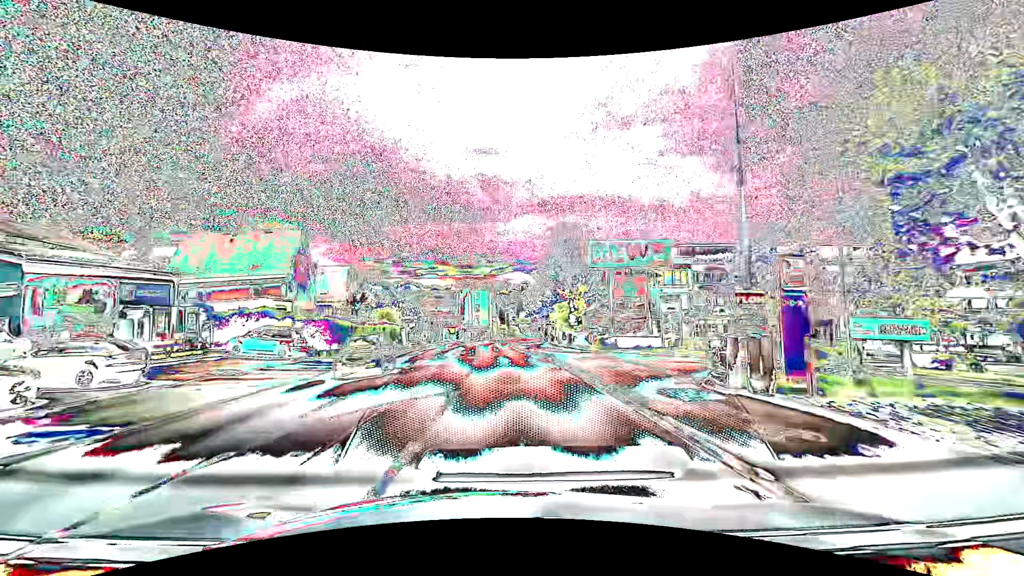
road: tertiary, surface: asphalt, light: Day
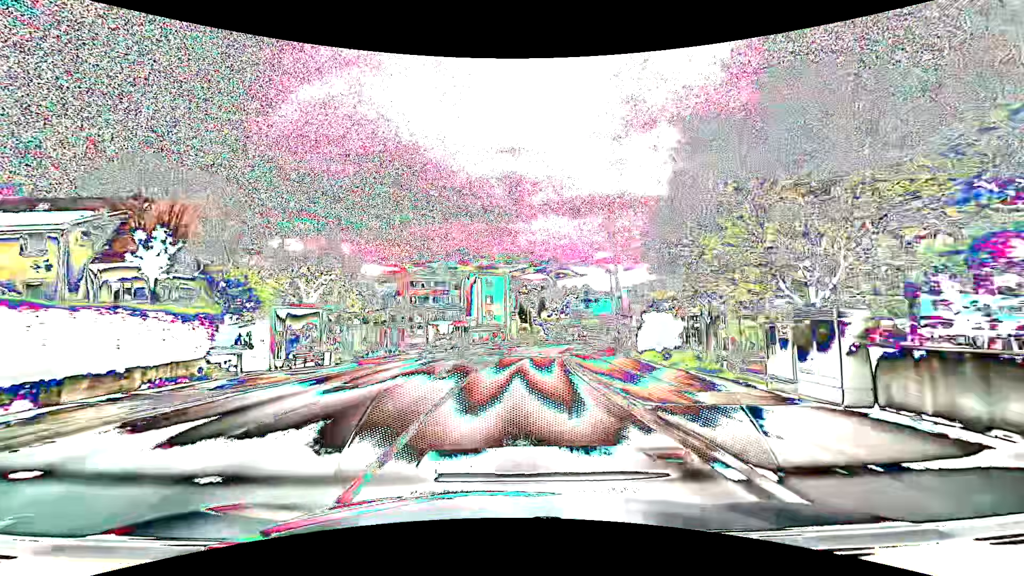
(-1.1, +38.2) m; -2°
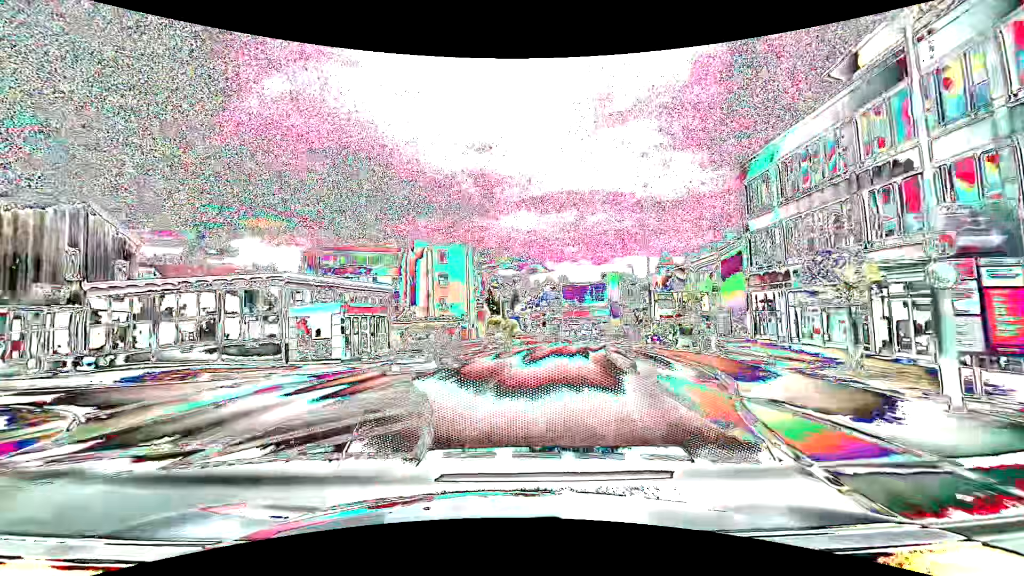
(+0.9, +30.7) m; +3°
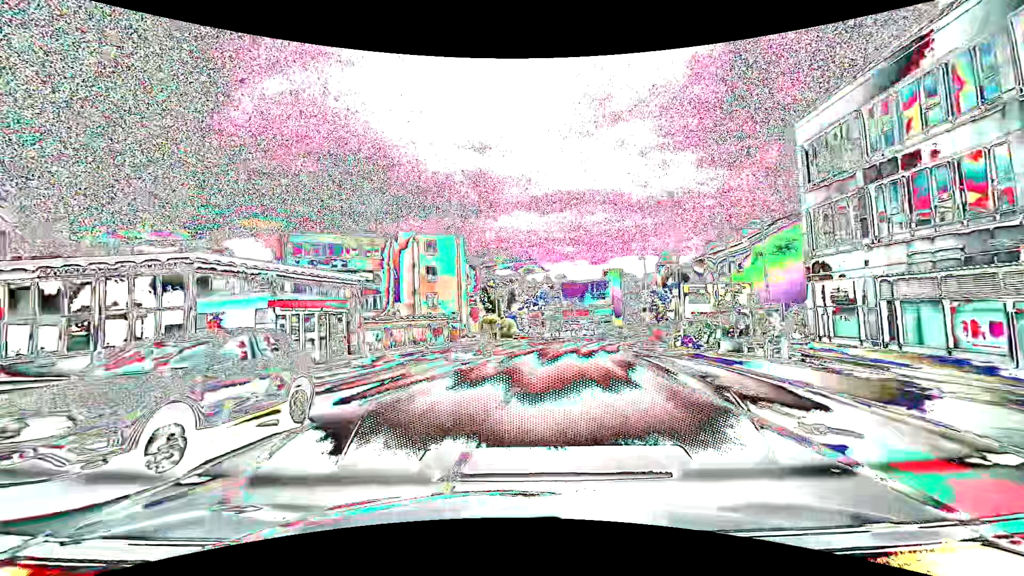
(+0.1, +7.7) m; 0°
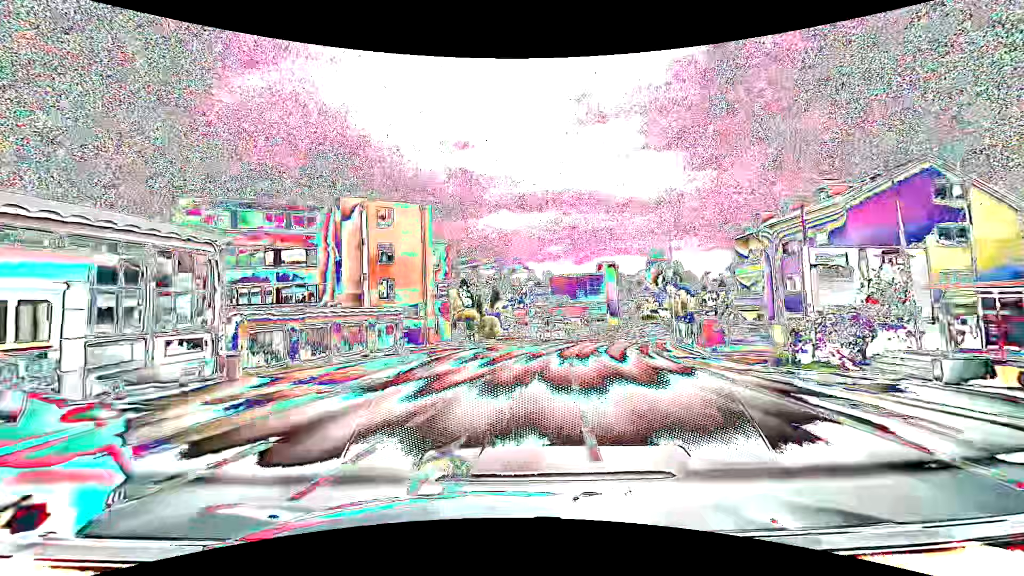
(+0.3, +15.3) m; +2°
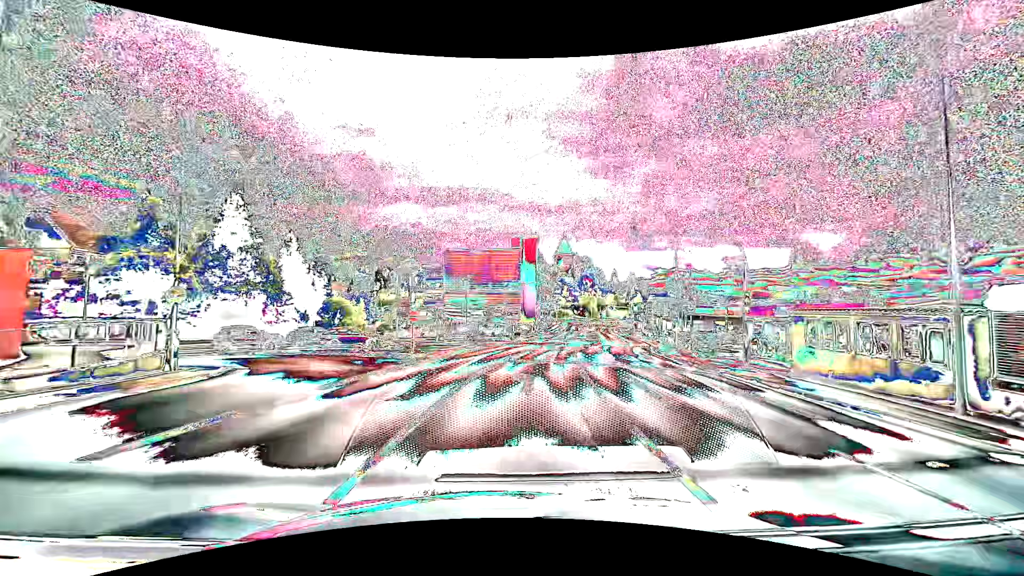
(+3.6, +37.4) m; +12°
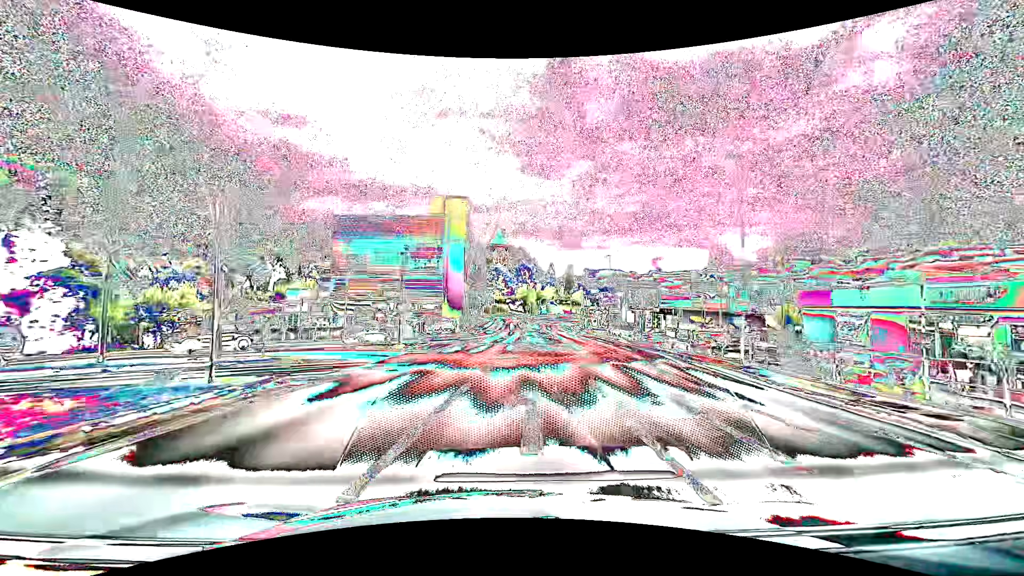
(+1.6, +25.4) m; +8°
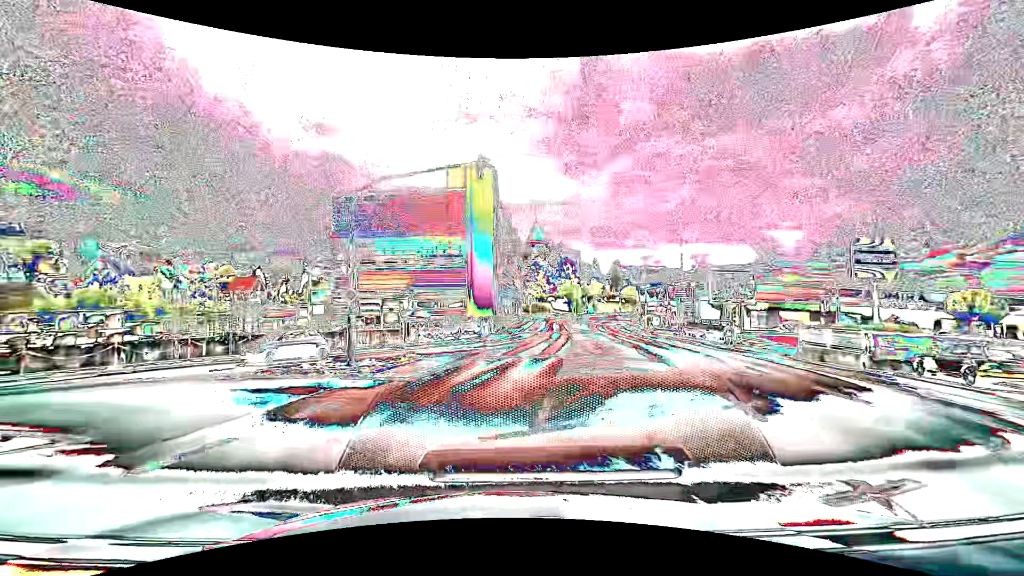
(+0.3, +13.8) m; -4°
(-3, +9) (-12, +13) (-21, +9) (-28, +1) (-35, -6) (-41, -14) (-47, -22) (-53, -30) (-59, -38) (-66, -46) m
